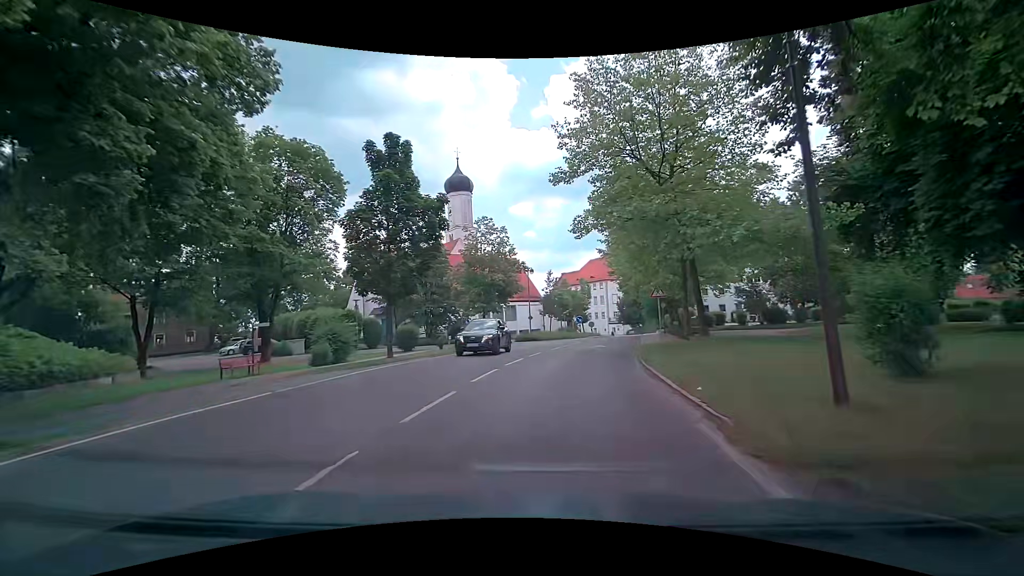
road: tertiary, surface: asphalt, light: Day
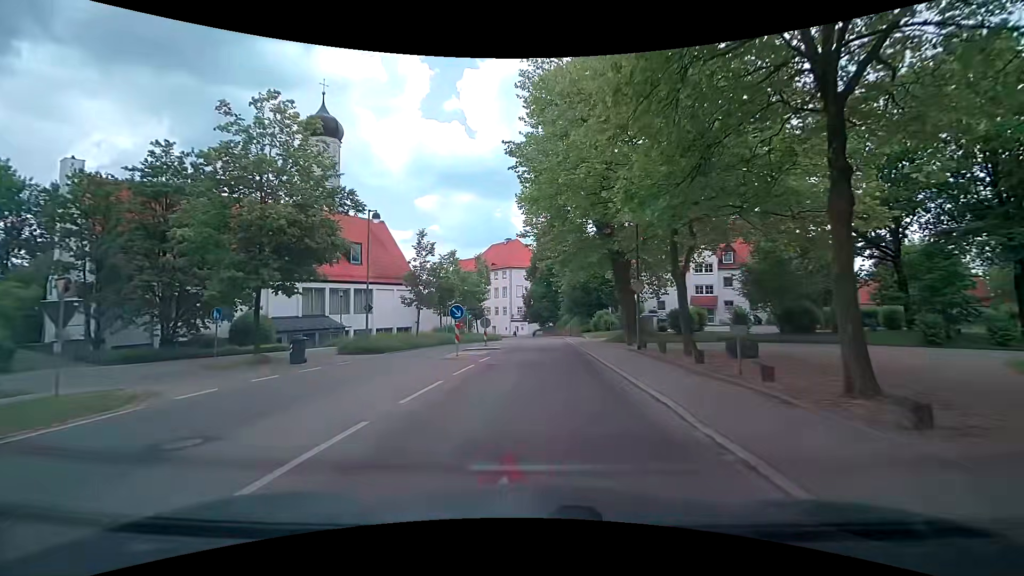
(+2.7, +25.0) m; +11°
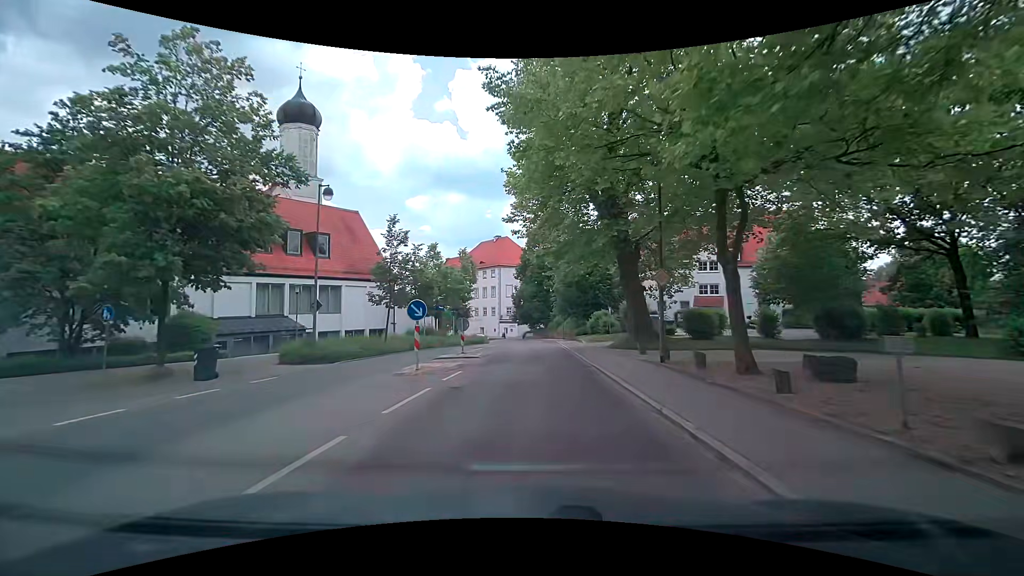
(+0.1, +5.1) m; +3°
(0, +10) (0, +20) (0, +30) (-1, +40) (-2, +50) (-2, +60) (-4, +70) (-7, +79) (-13, +87) (-20, +94) m
